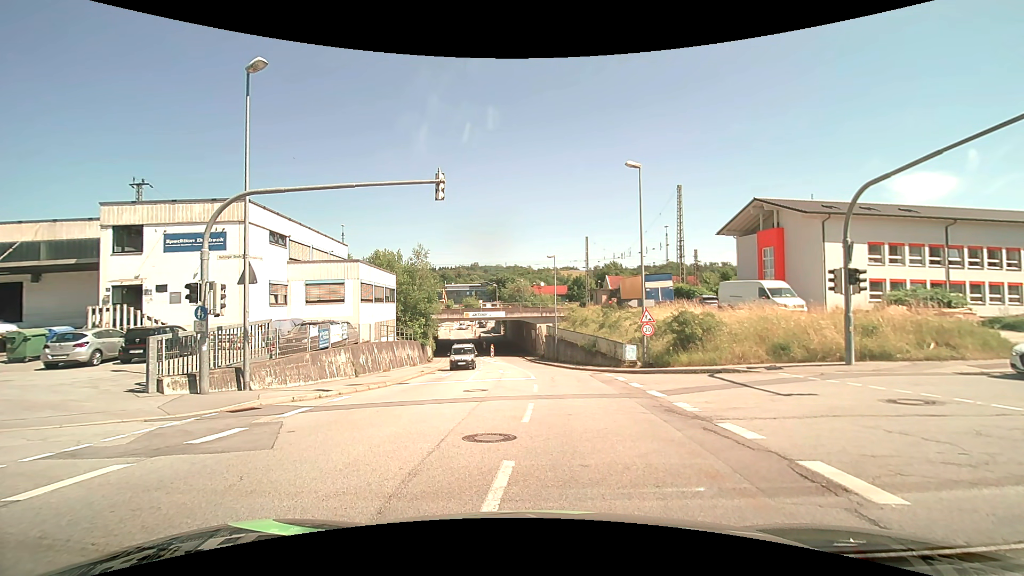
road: tertiary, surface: asphalt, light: Day
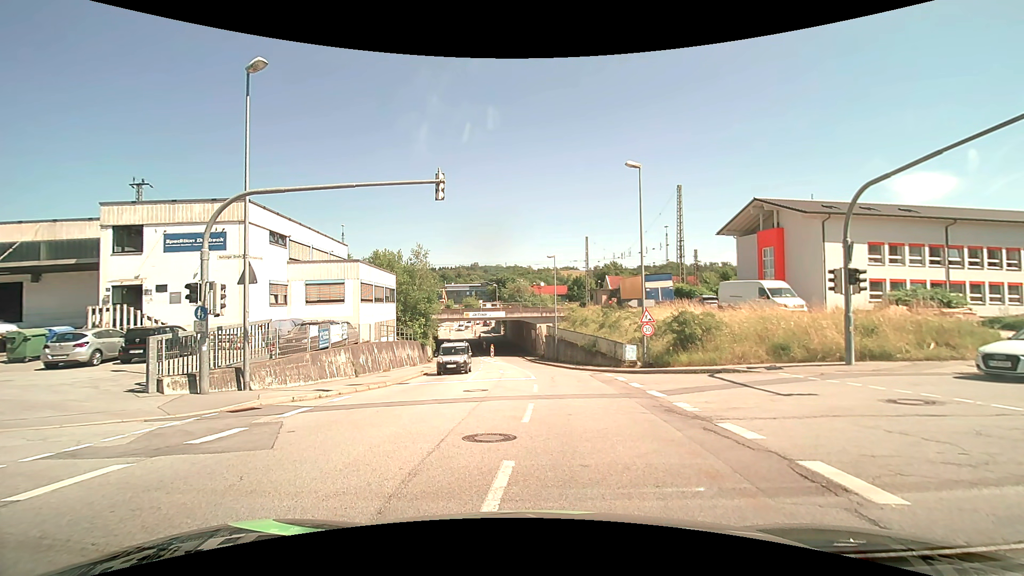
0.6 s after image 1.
(0.0, 0.0) m; 0°
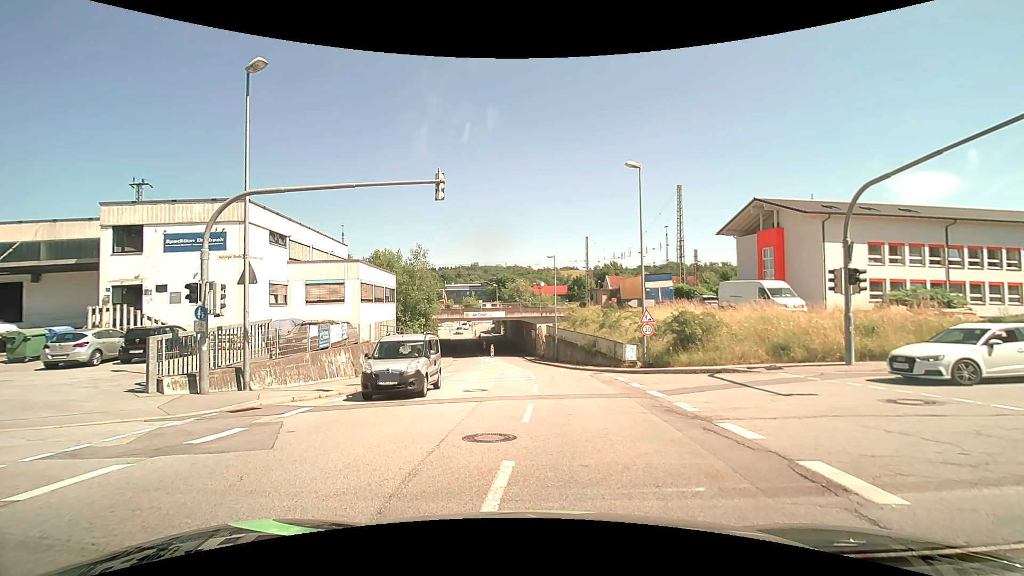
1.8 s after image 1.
(0.0, 0.0) m; 0°
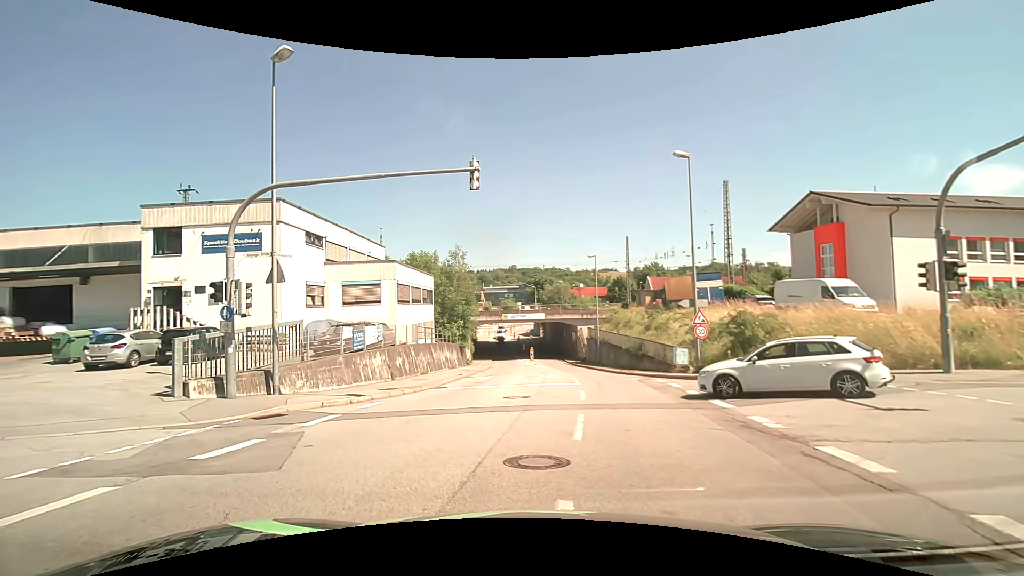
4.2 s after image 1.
(0.0, +1.4) m; -5°
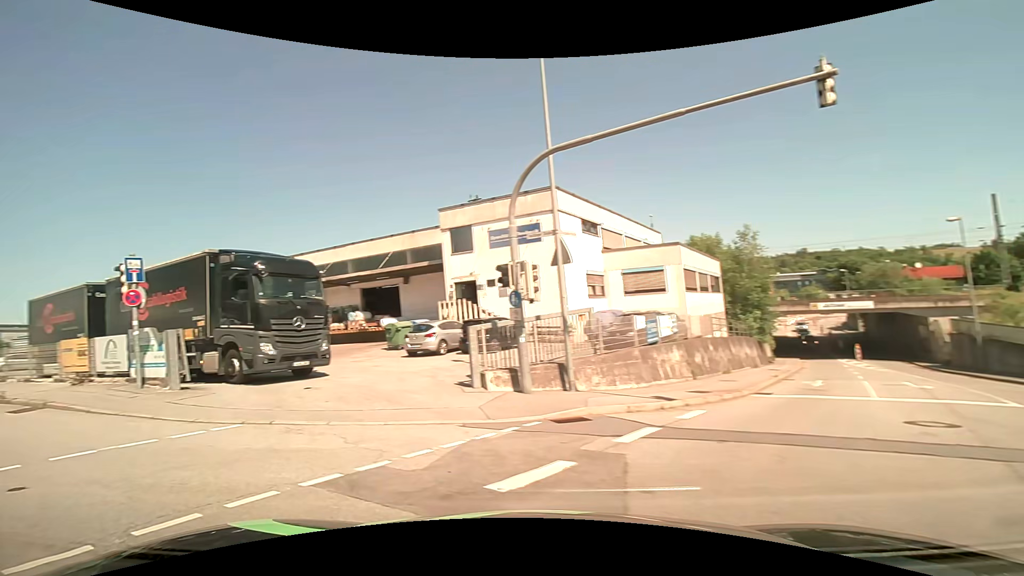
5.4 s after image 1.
(-0.8, +3.4) m; -26°
